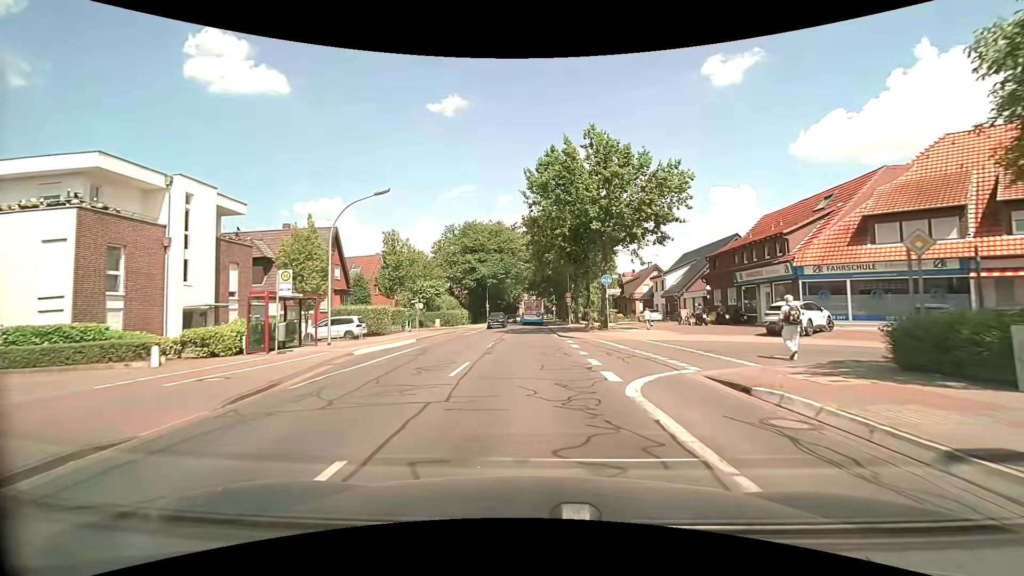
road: tertiary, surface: asphalt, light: Day
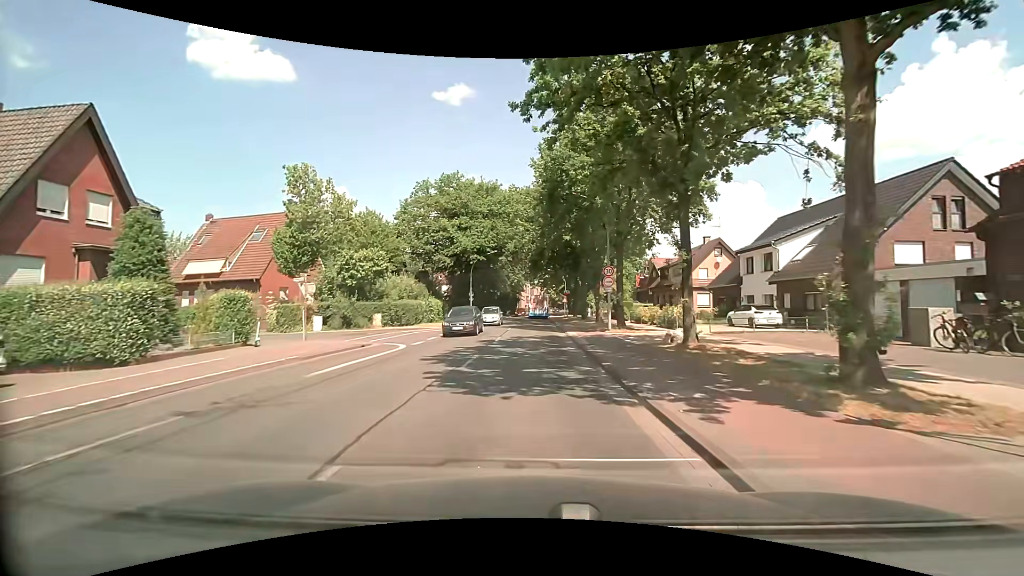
(-0.2, +26.2) m; 0°
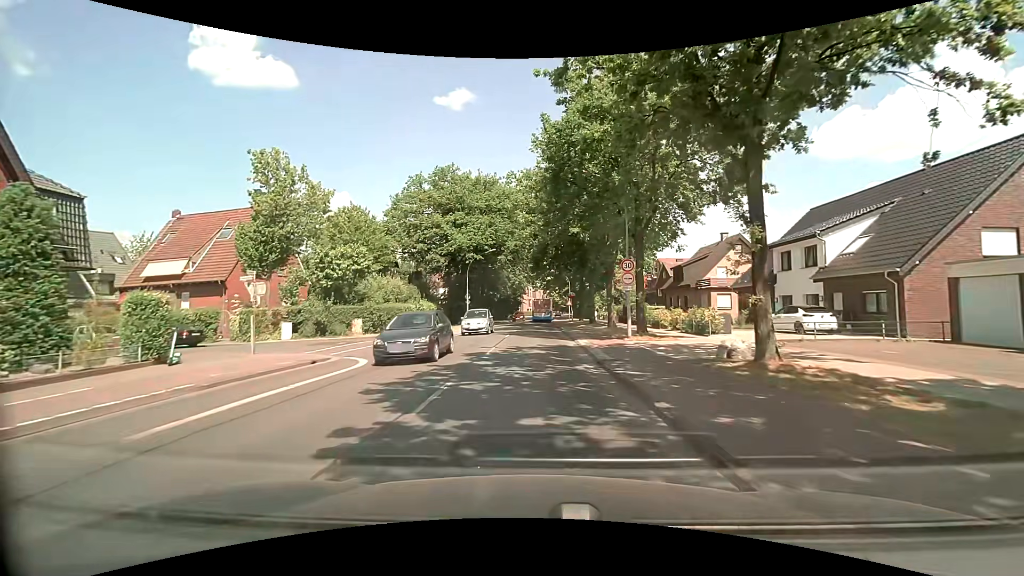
(0.0, +4.9) m; 0°
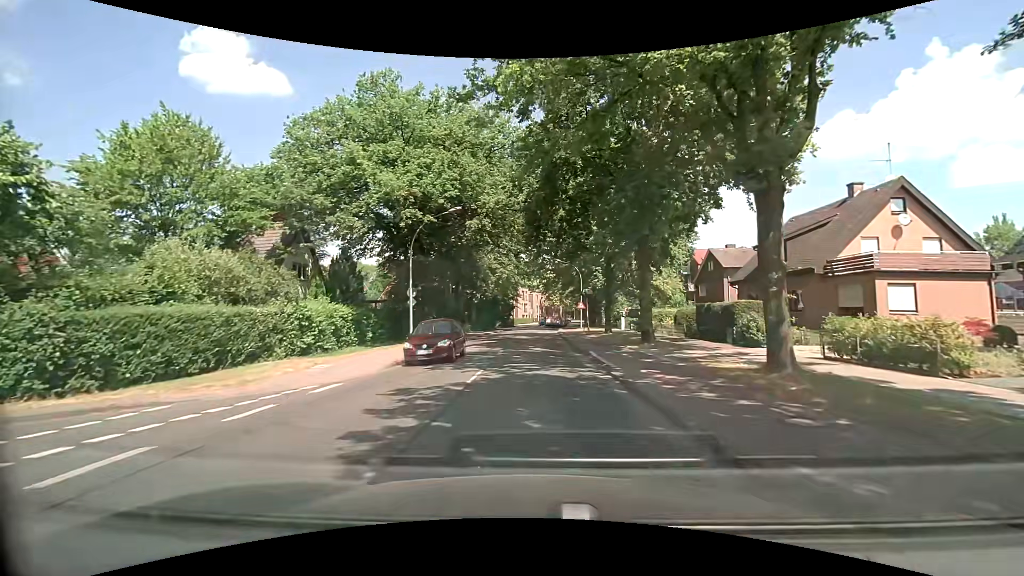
(-0.1, +23.4) m; 0°
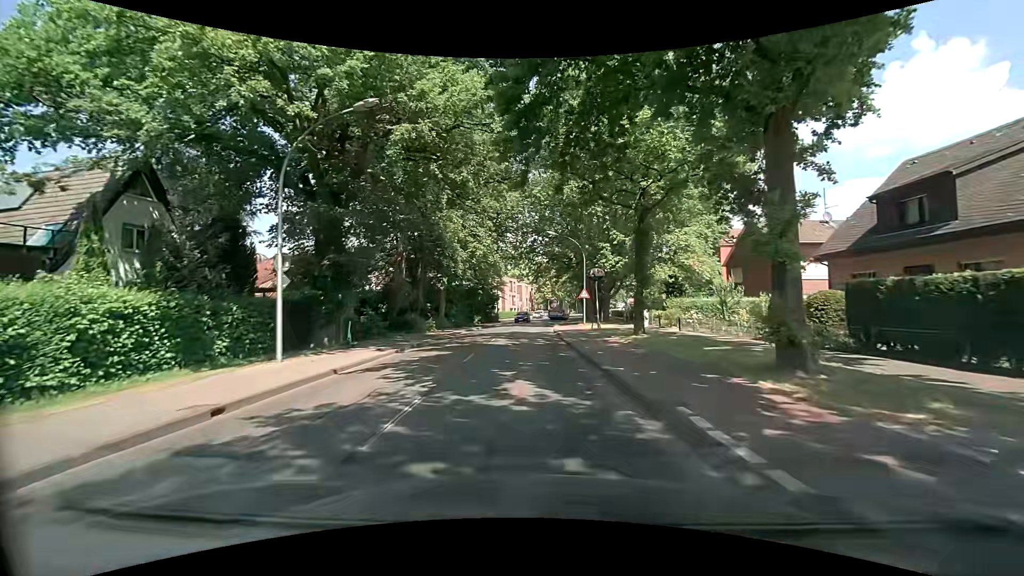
(+0.1, +14.0) m; +1°
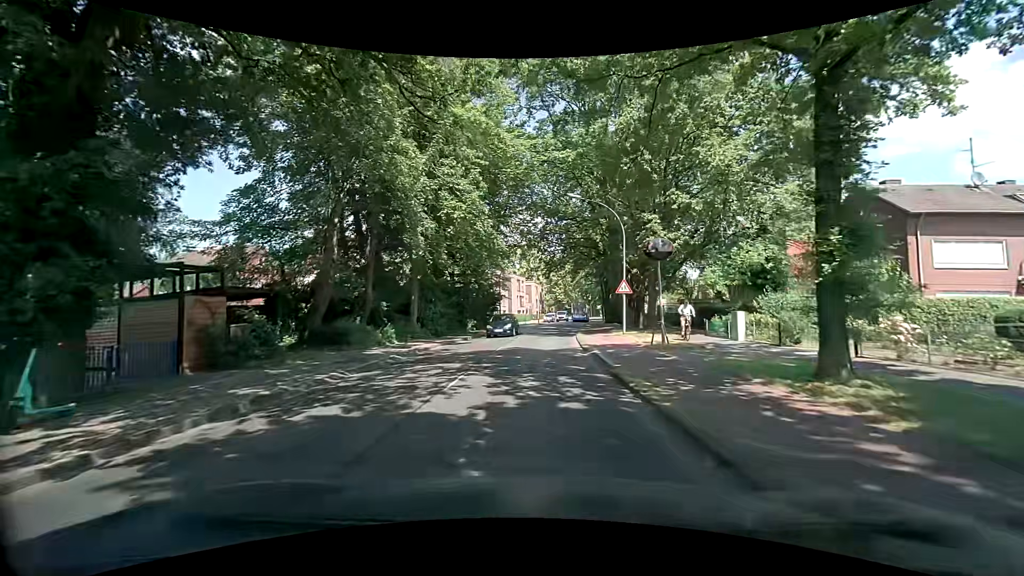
(-0.1, +13.8) m; -1°
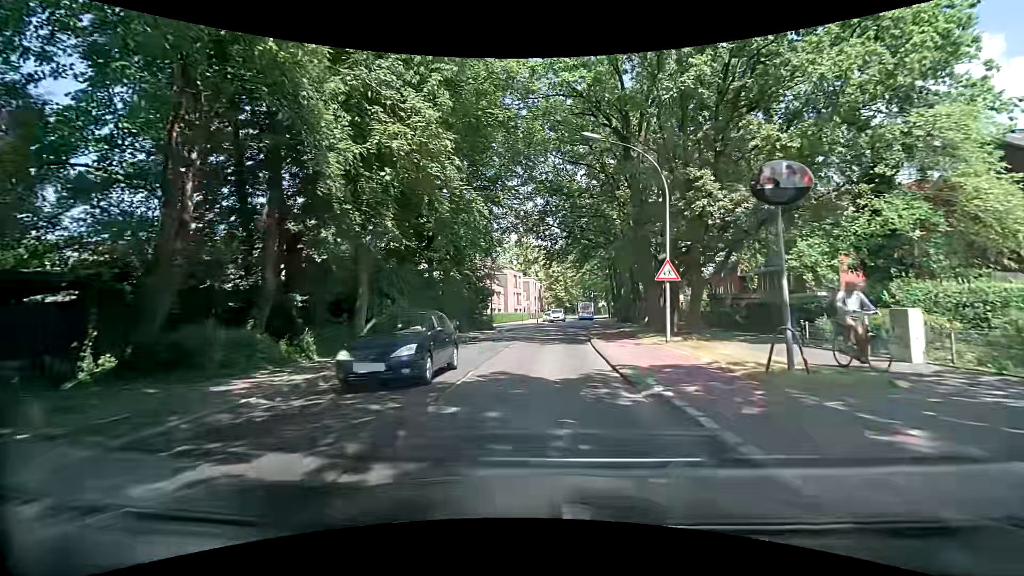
(0.0, +9.0) m; -1°
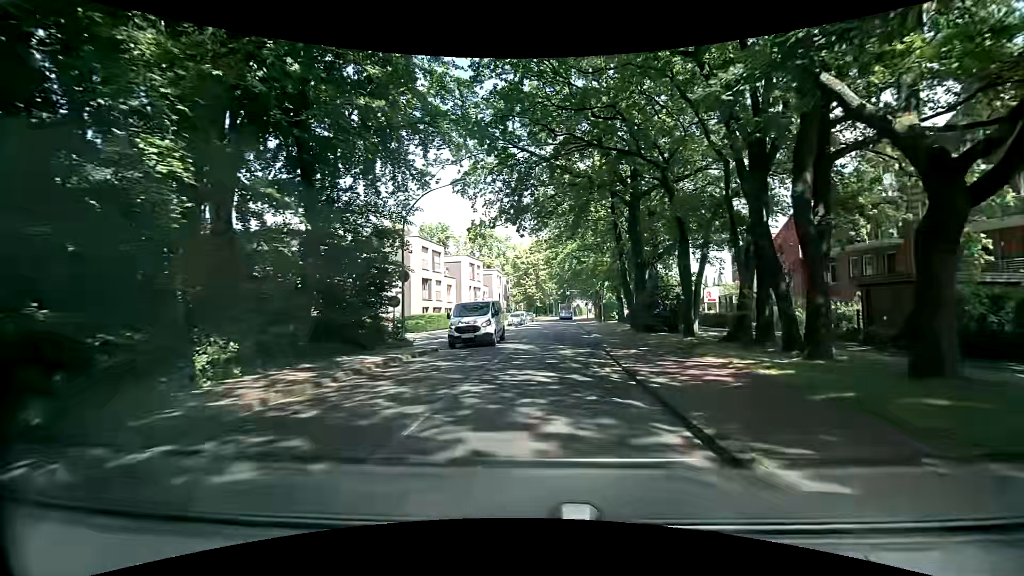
(+0.9, +22.4) m; +5°
